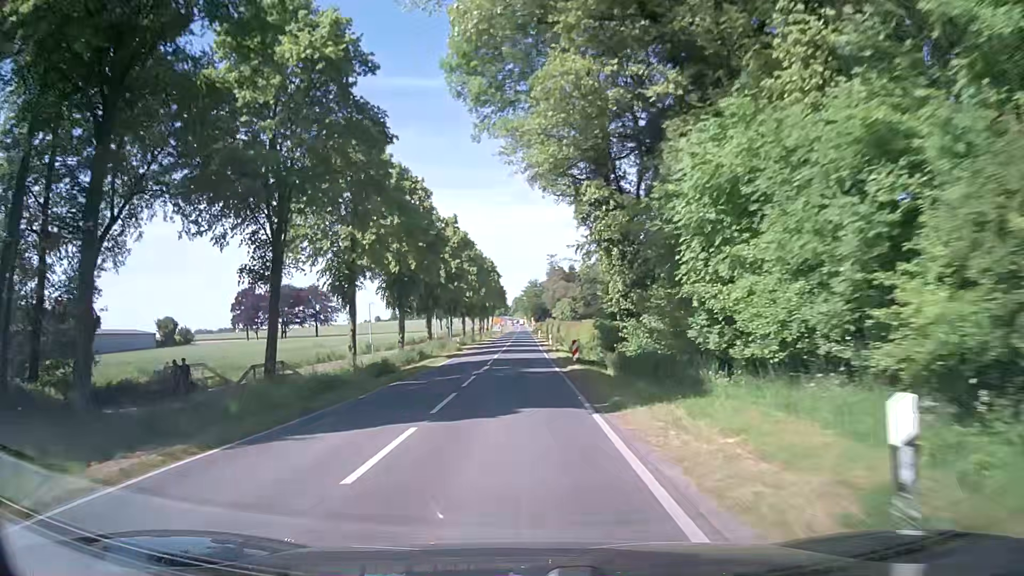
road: secondary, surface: asphalt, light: Day
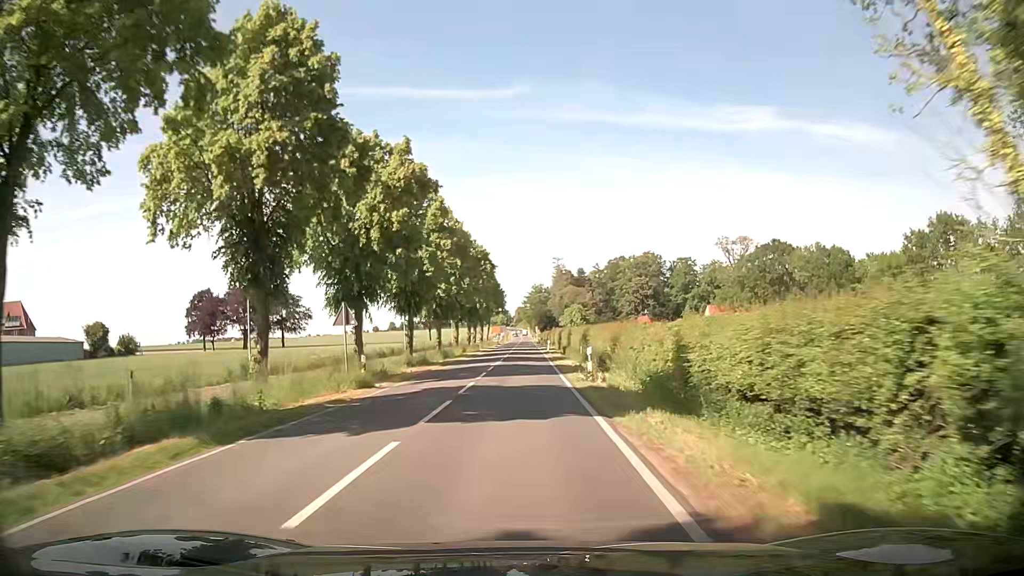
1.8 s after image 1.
(+0.1, +31.6) m; 0°
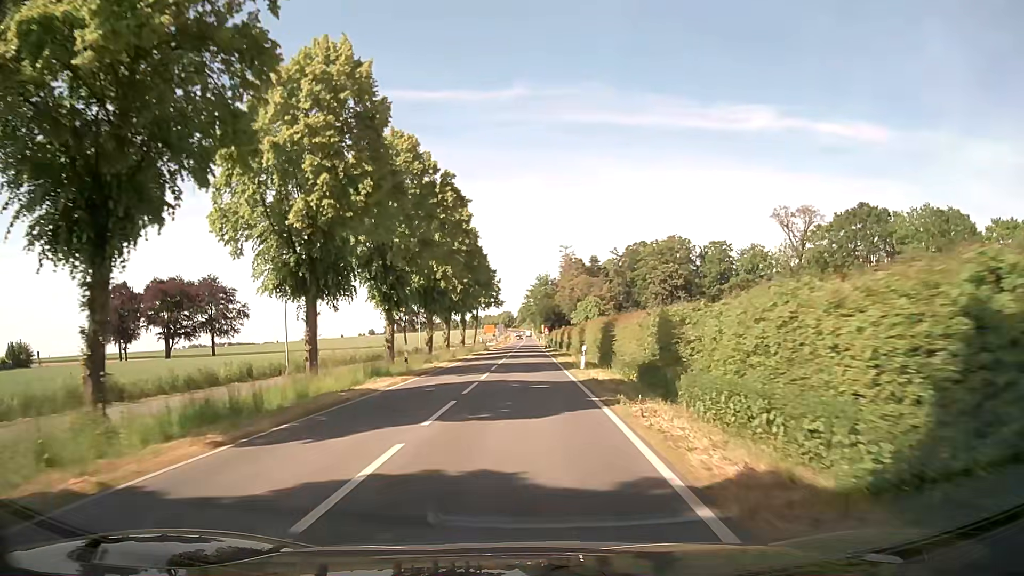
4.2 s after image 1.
(0.0, +42.5) m; 0°
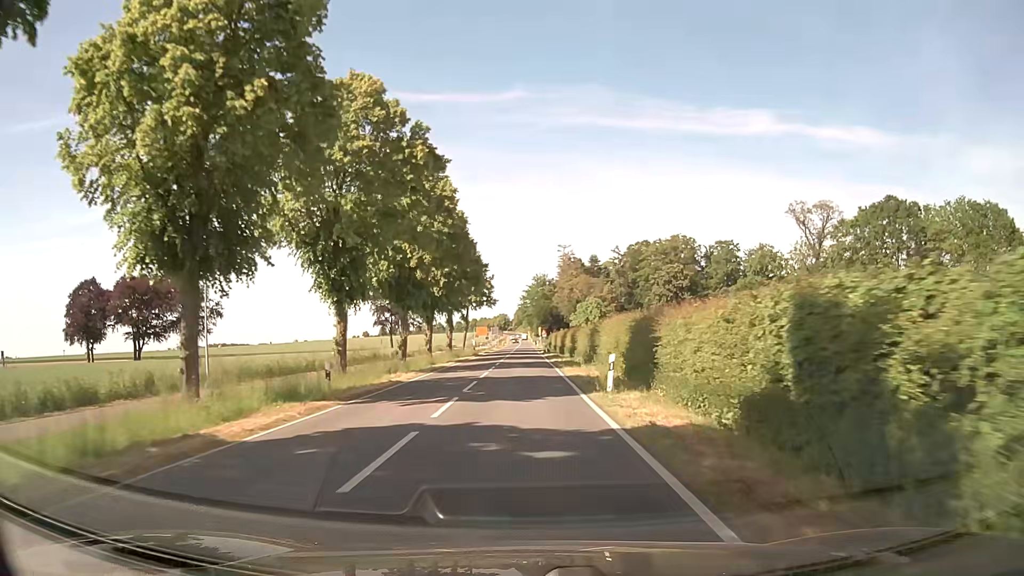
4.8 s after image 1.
(0.0, +10.7) m; 0°
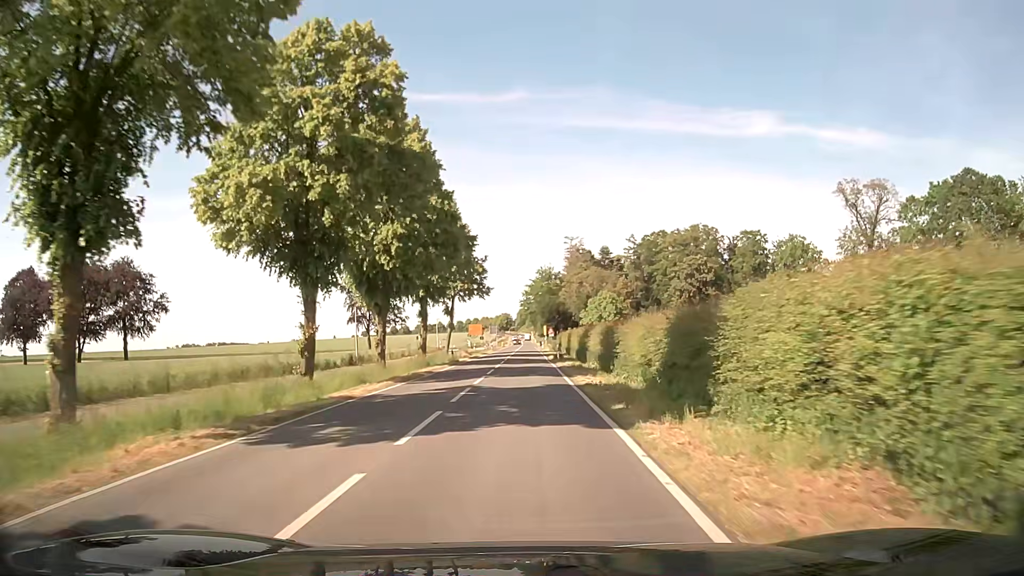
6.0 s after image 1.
(+0.1, +21.3) m; 0°
